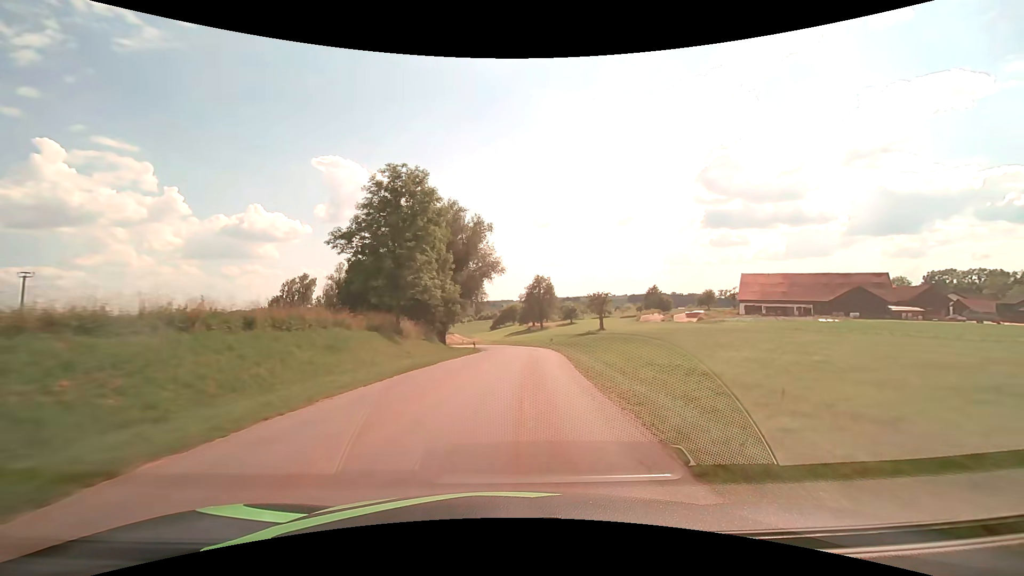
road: tertiary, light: Day
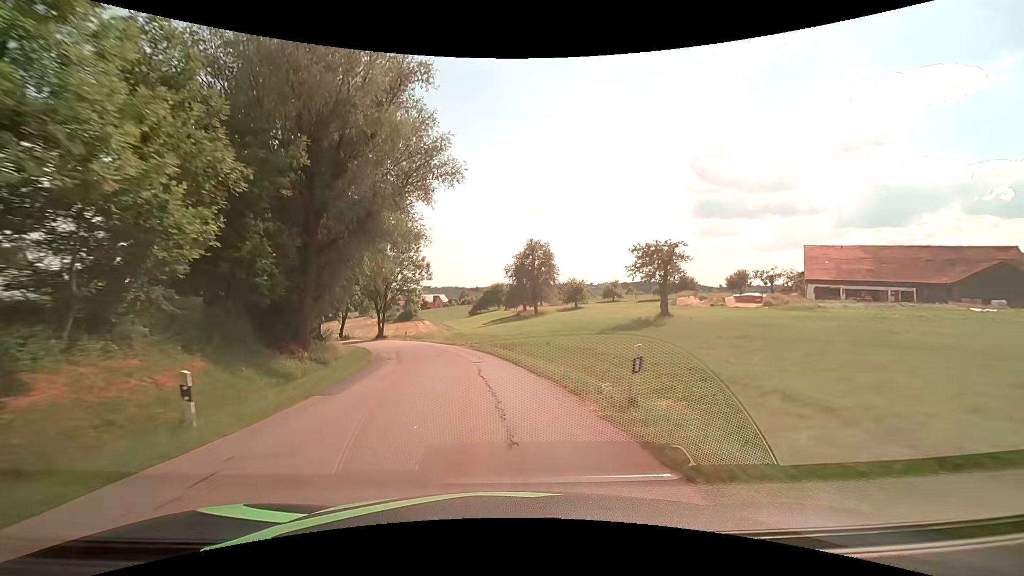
(+2.2, +37.5) m; +2°
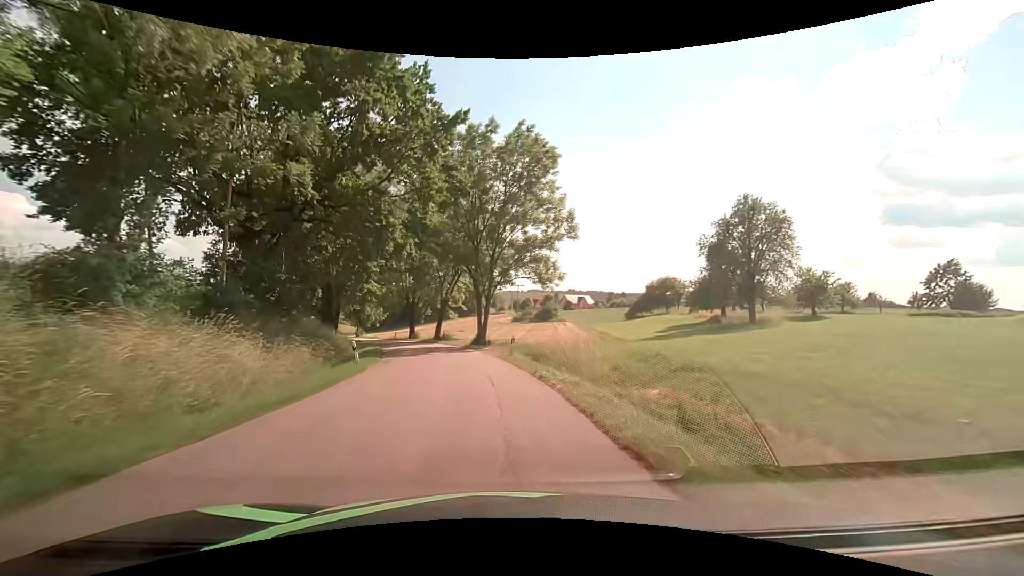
(-4.8, +32.8) m; -17°
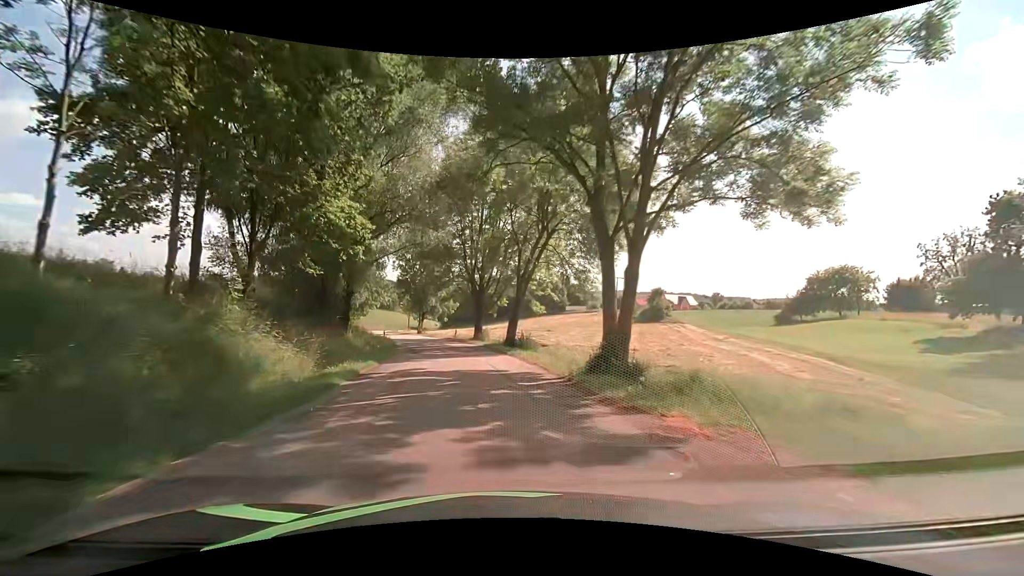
(-2.1, +23.4) m; -10°
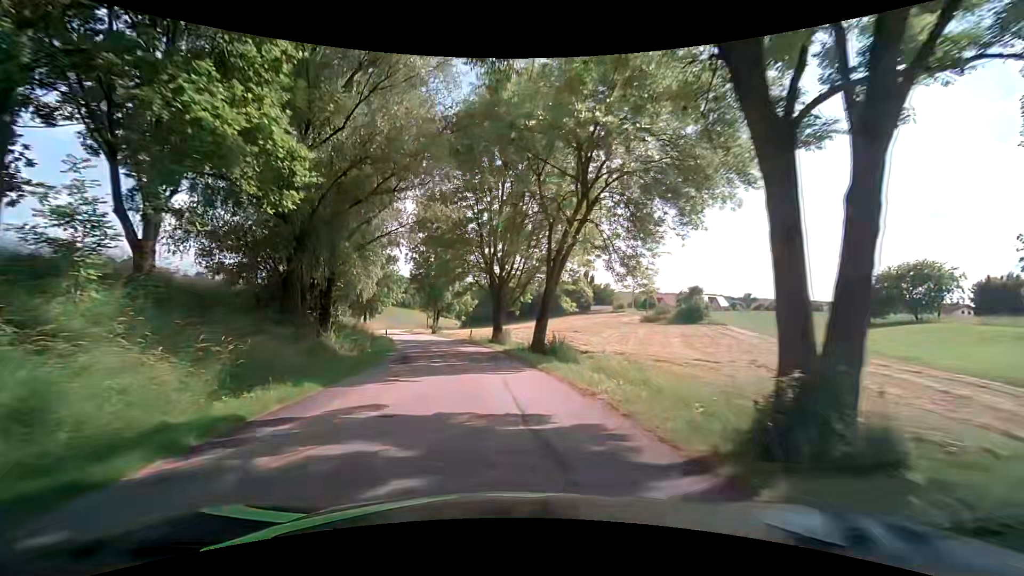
(-0.1, +7.7) m; -2°
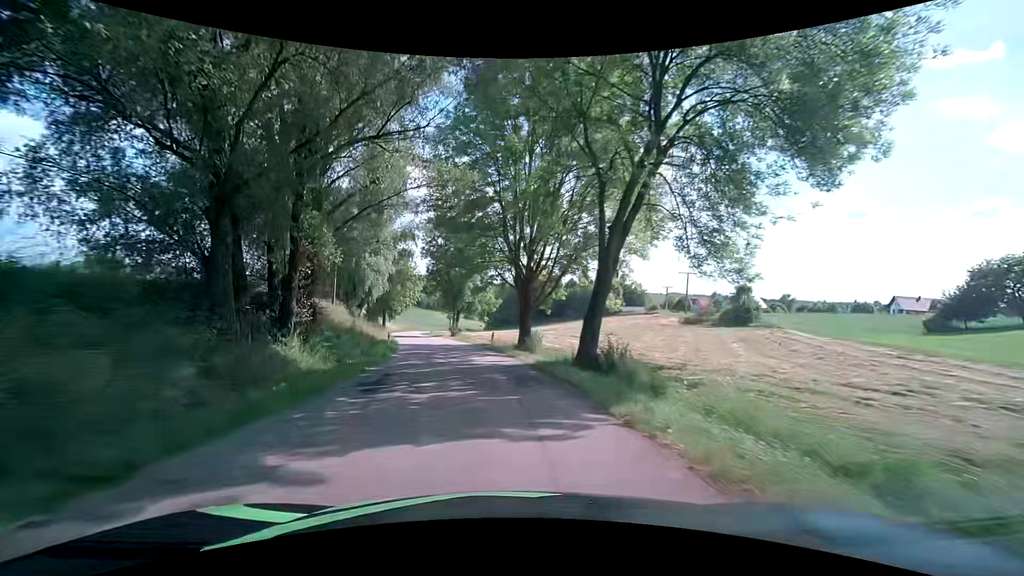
(-0.2, +7.7) m; -3°
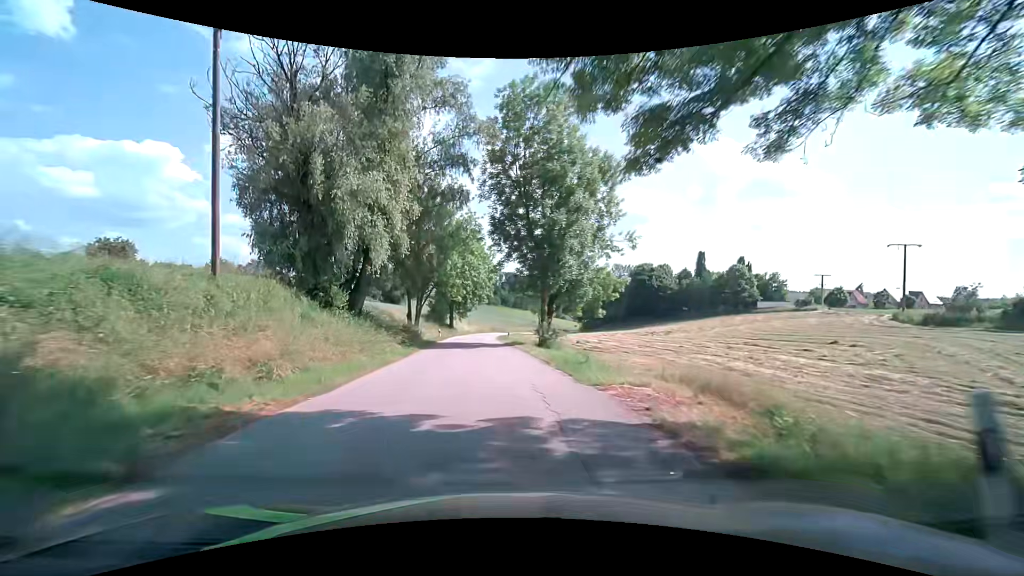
(-3.0, +30.5) m; -11°
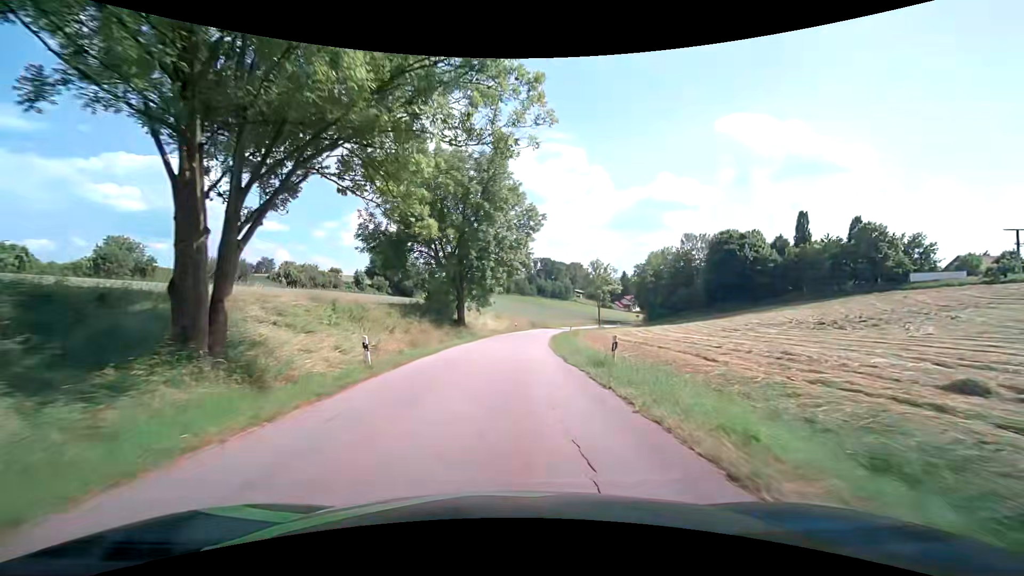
(-1.5, +38.3) m; -3°
(0, +10) (0, +20) (0, +30) (+1, +40) (+2, +50) (+4, +60) (+6, +70) (+8, +79) (+11, +89) (+14, +98) m
